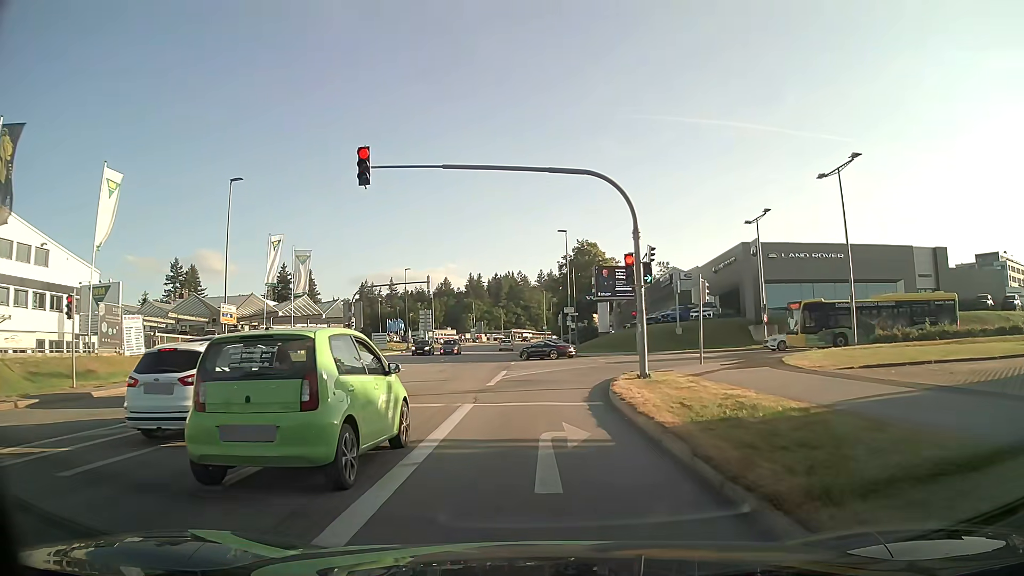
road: tertiary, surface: asphalt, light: Day
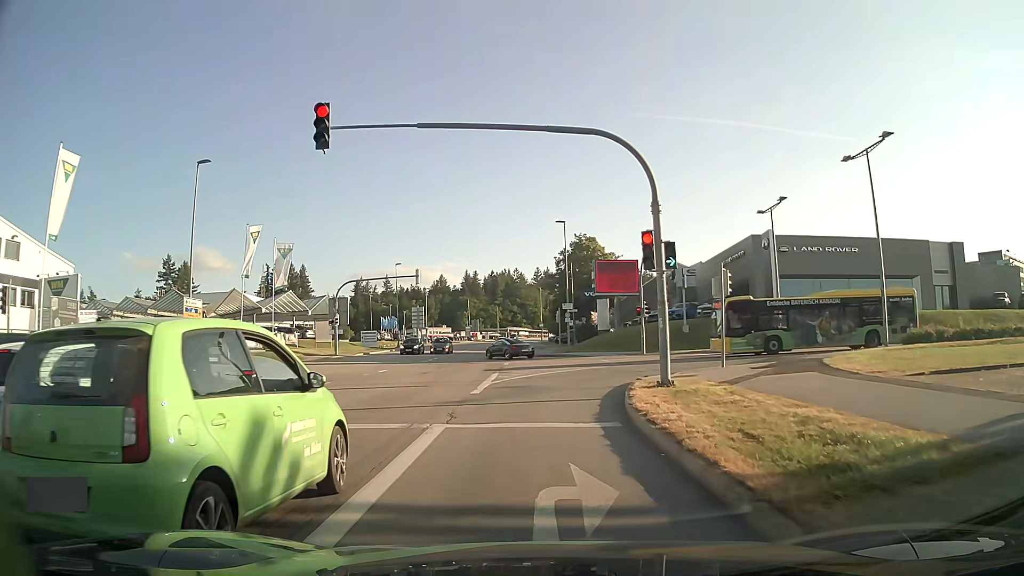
(0.0, +3.6) m; +1°
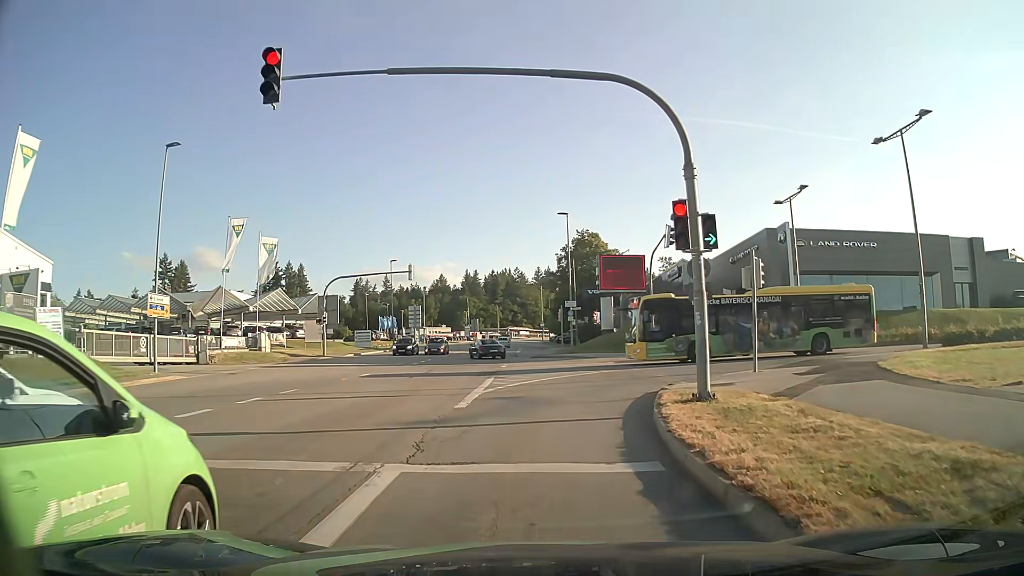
(0.0, +3.3) m; 0°
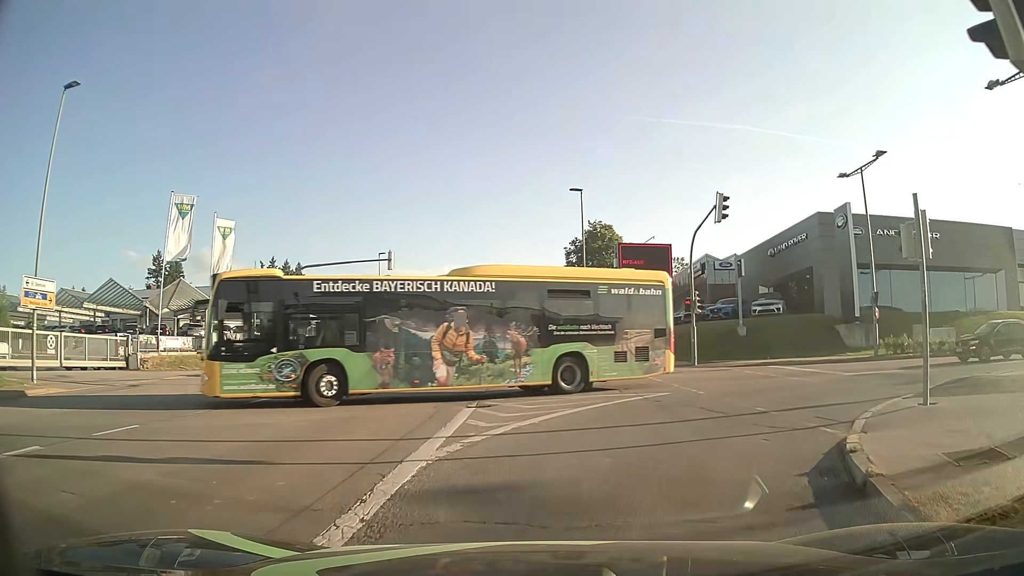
(0.0, +8.9) m; -1°
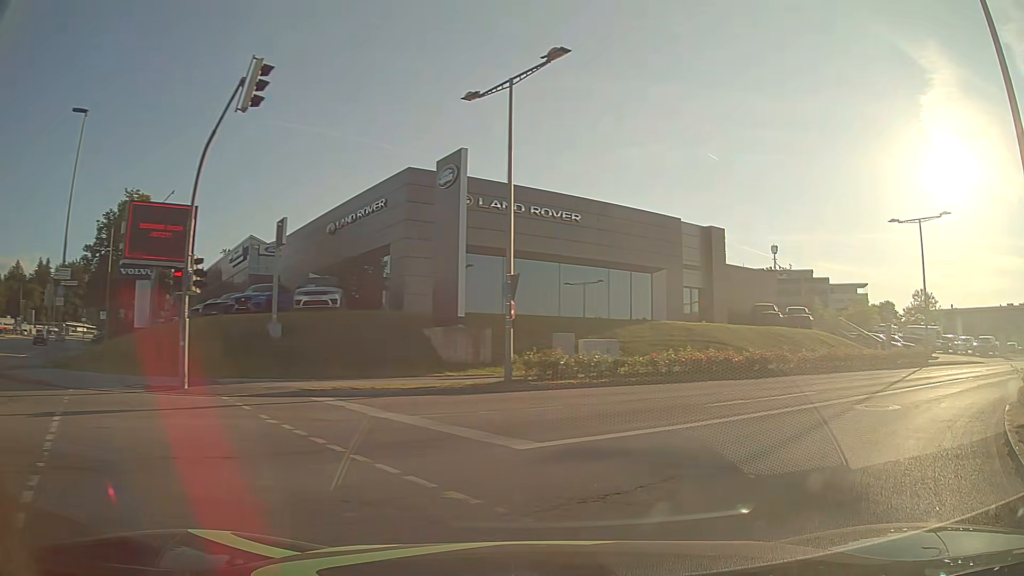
(+3.4, +13.1) m; +37°
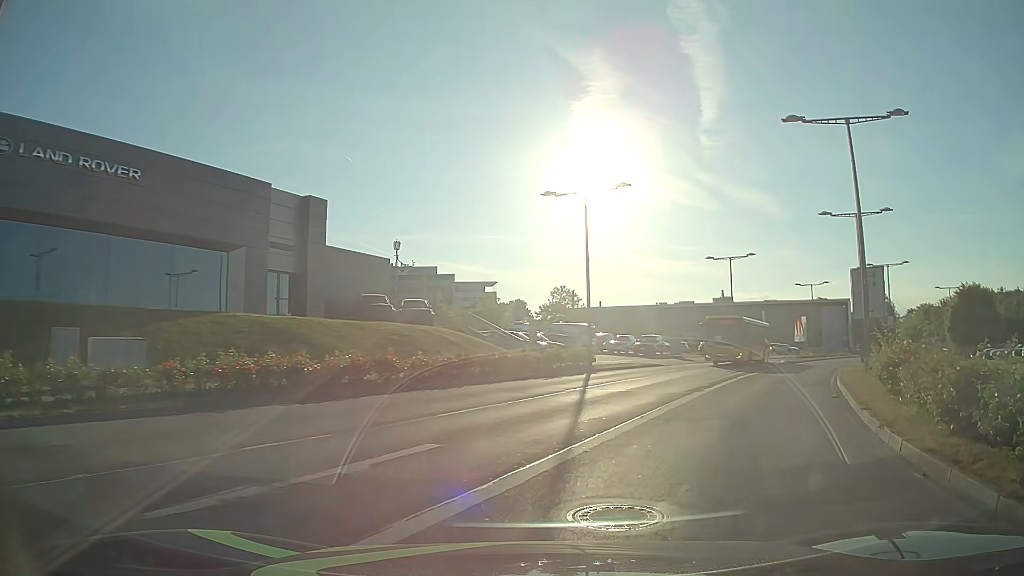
(+2.8, +8.7) m; +32°
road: secondary
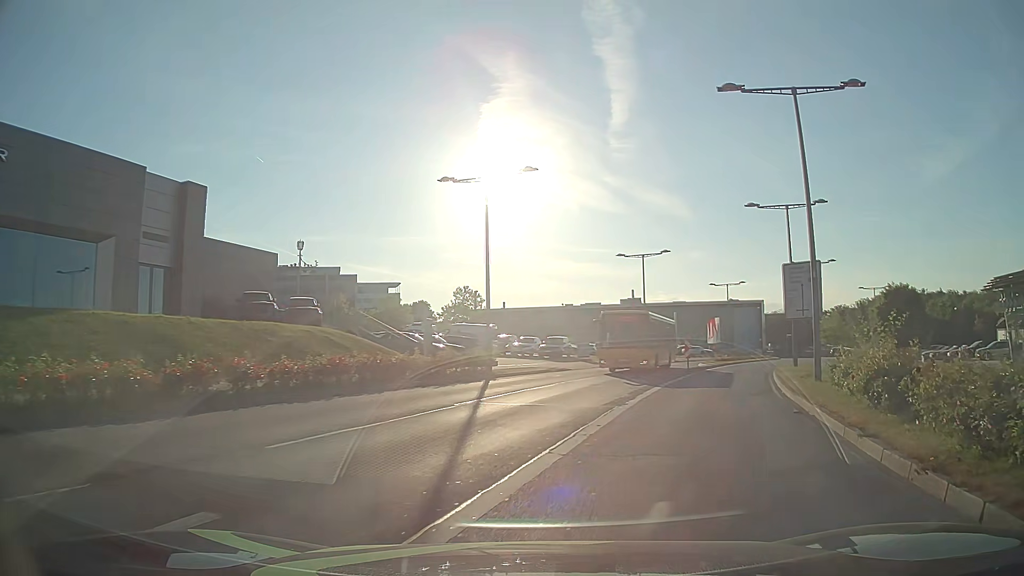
(+0.3, +3.6) m; +9°
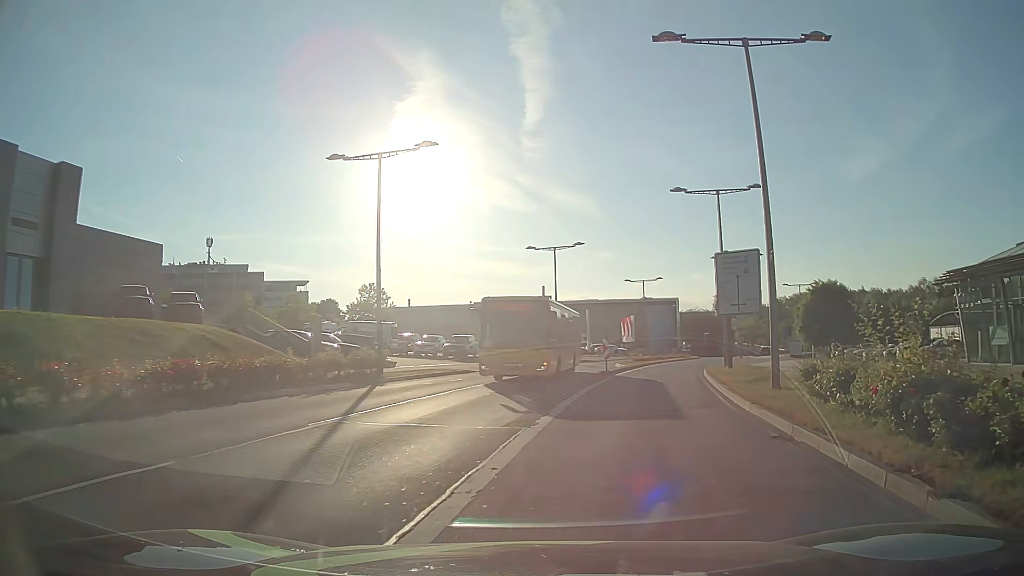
(+0.3, +3.9) m; +7°
(+1, +10) (+3, +20) (+6, +29) (+8, +39) (+11, +49) (+15, +58) (+19, +67) (+24, +76) (+28, +85) (+33, +93) m
